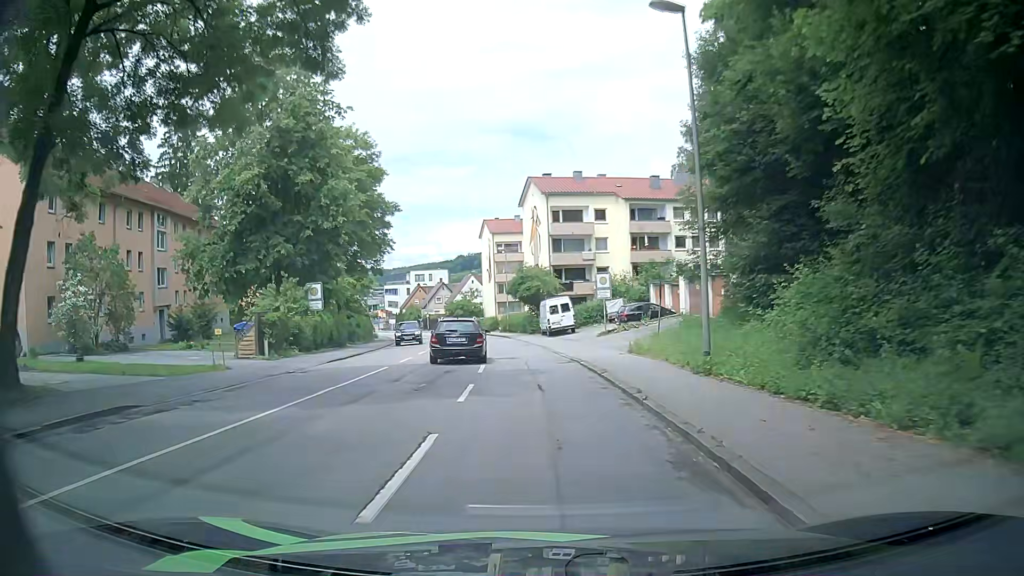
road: tertiary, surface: asphalt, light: Day
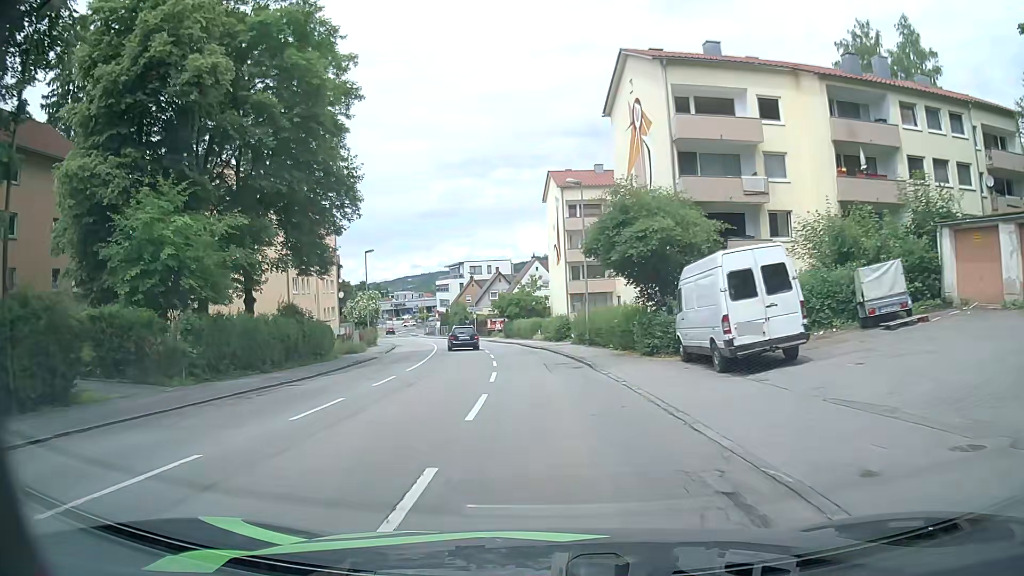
(-1.7, +32.1) m; -6°
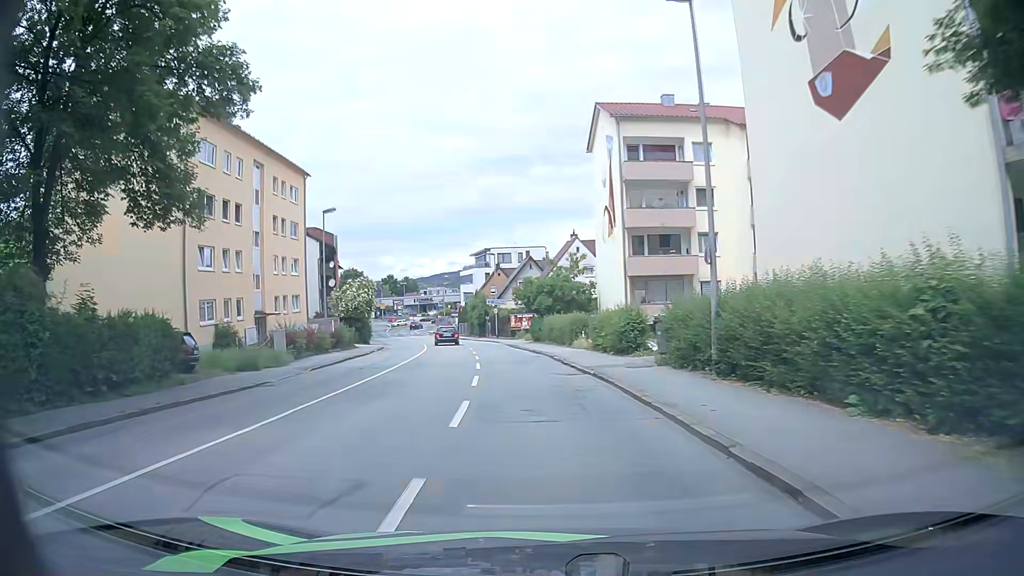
(-0.6, +19.7) m; -3°
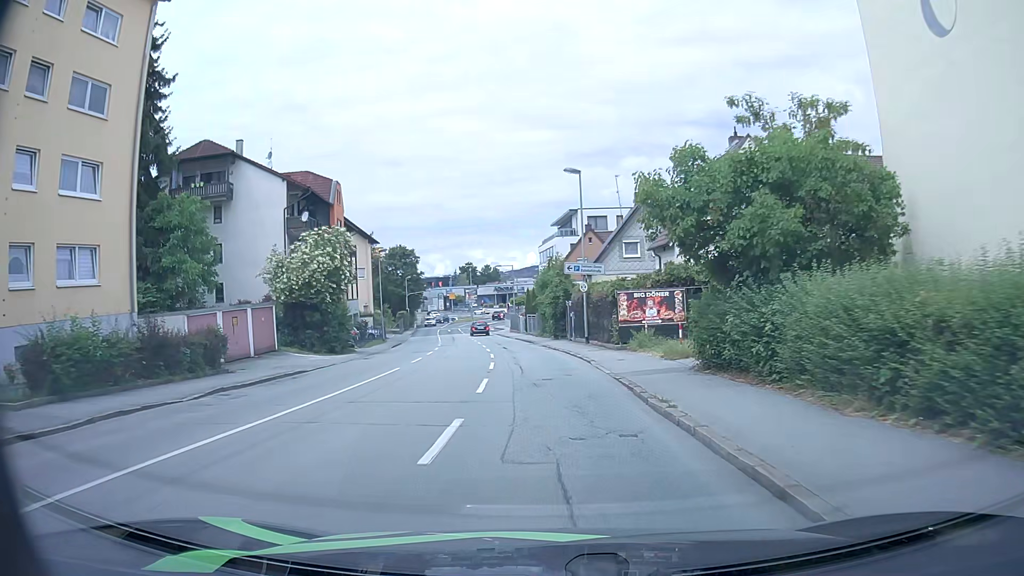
(-2.3, +32.9) m; -8°
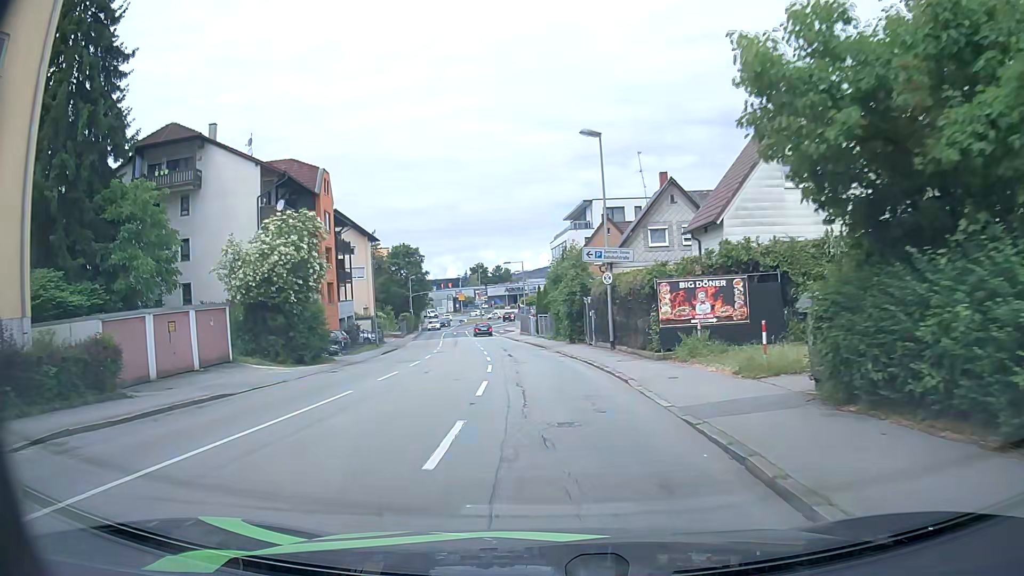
(-0.1, +6.5) m; 0°
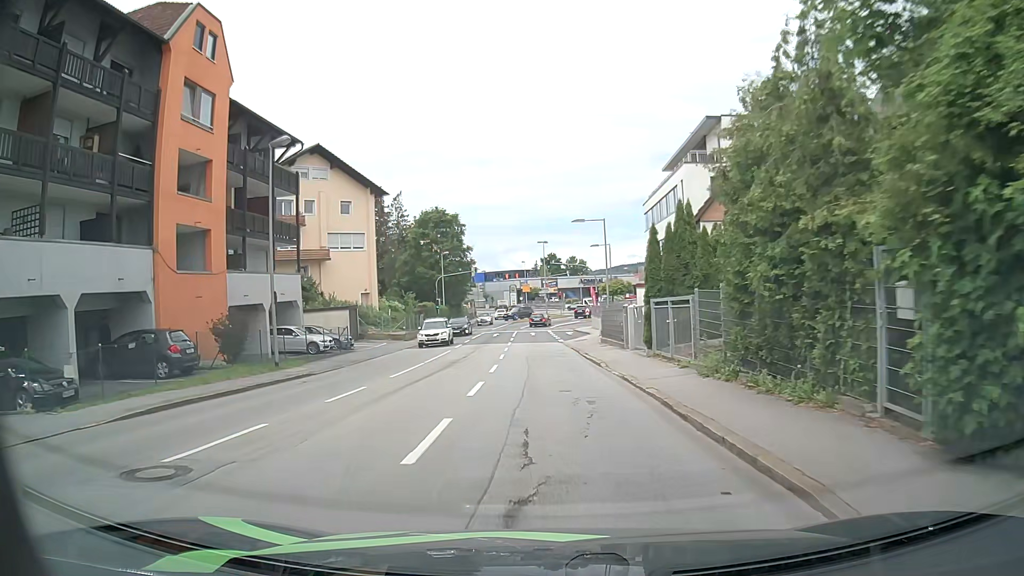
(-2.1, +30.0) m; -8°
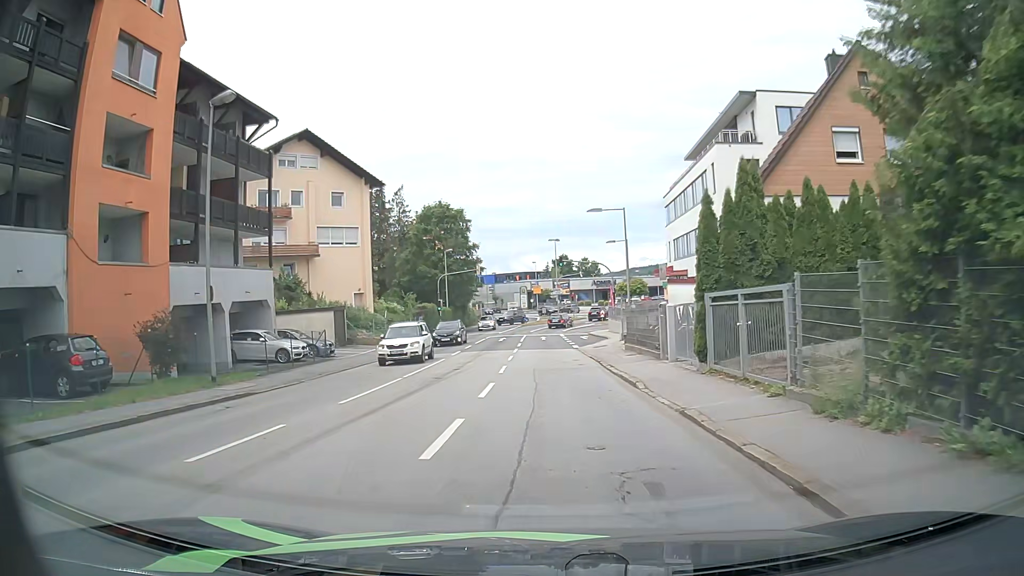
(-0.1, +5.5) m; -3°
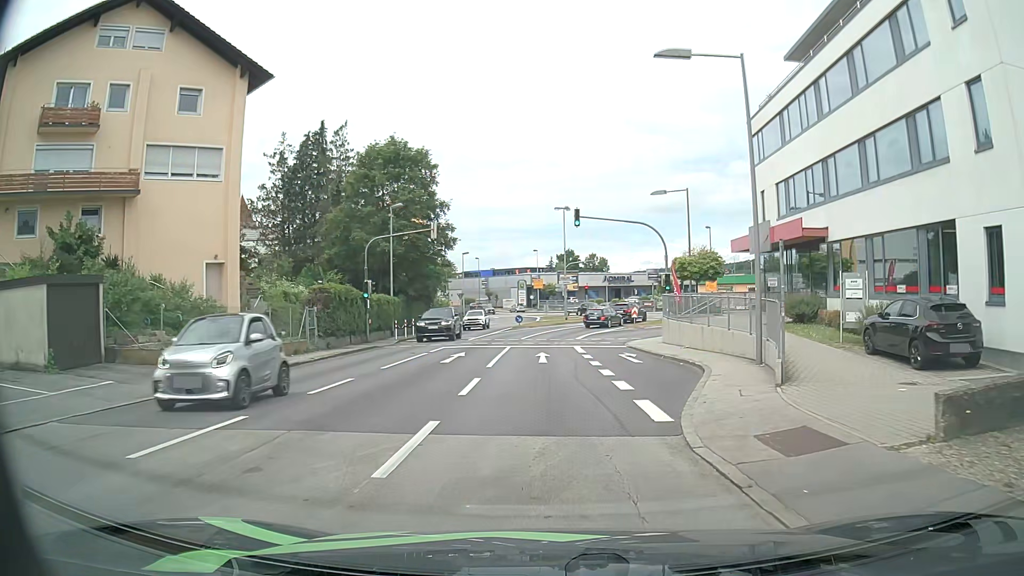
(+0.5, +24.7) m; +1°
